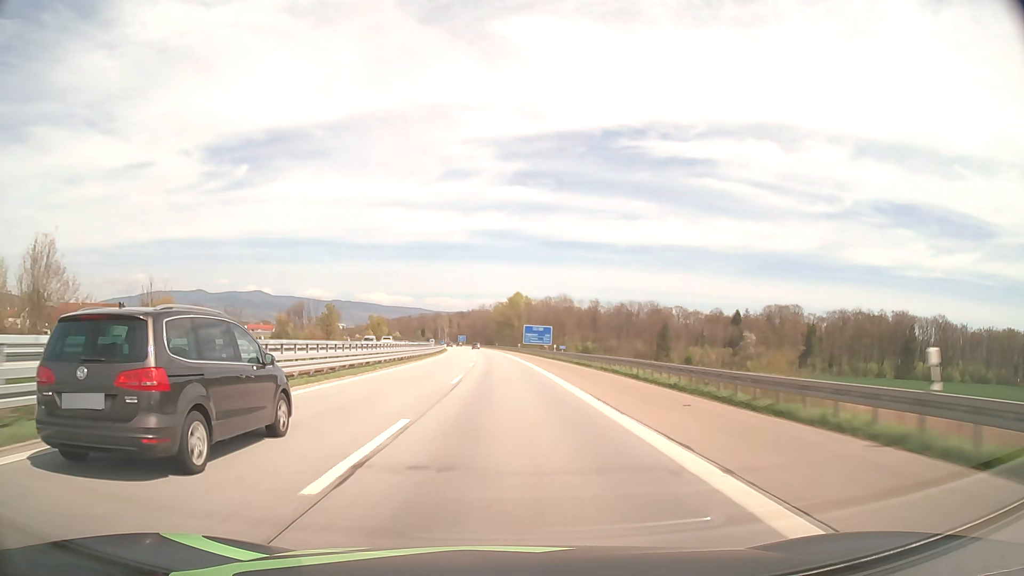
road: motorway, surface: asphalt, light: Day
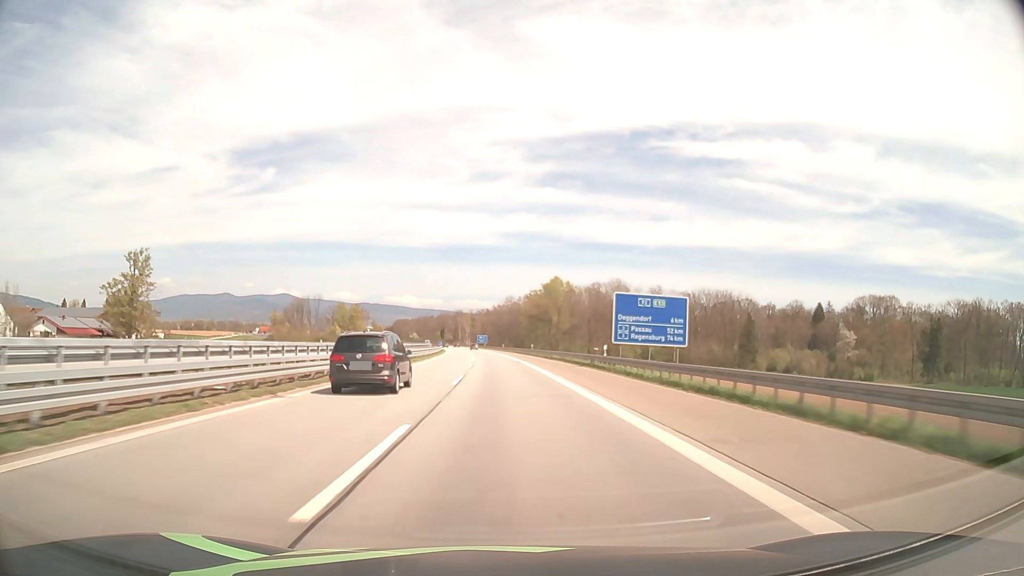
(-1.6, +73.0) m; -3°
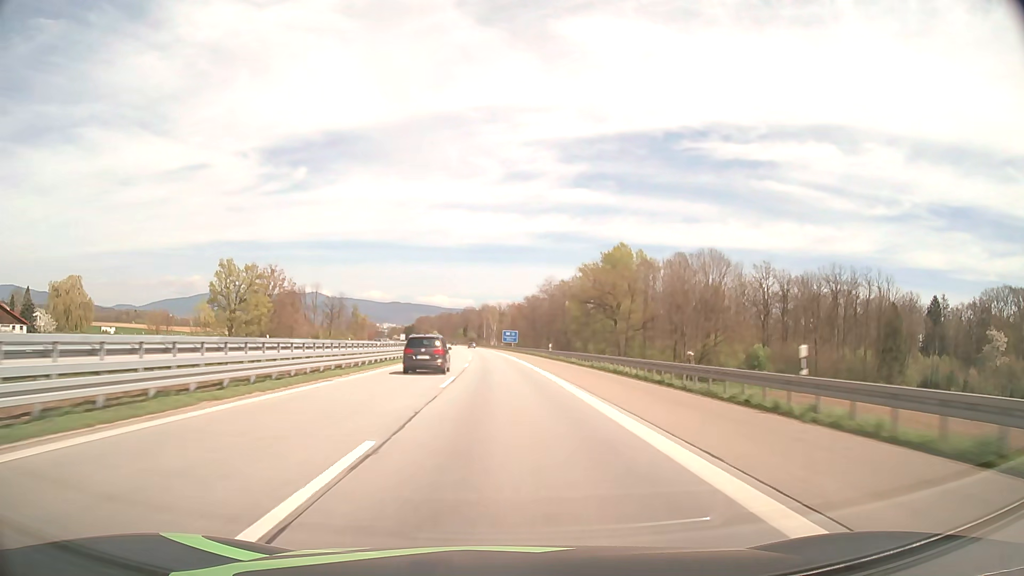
(-1.6, +74.5) m; -3°
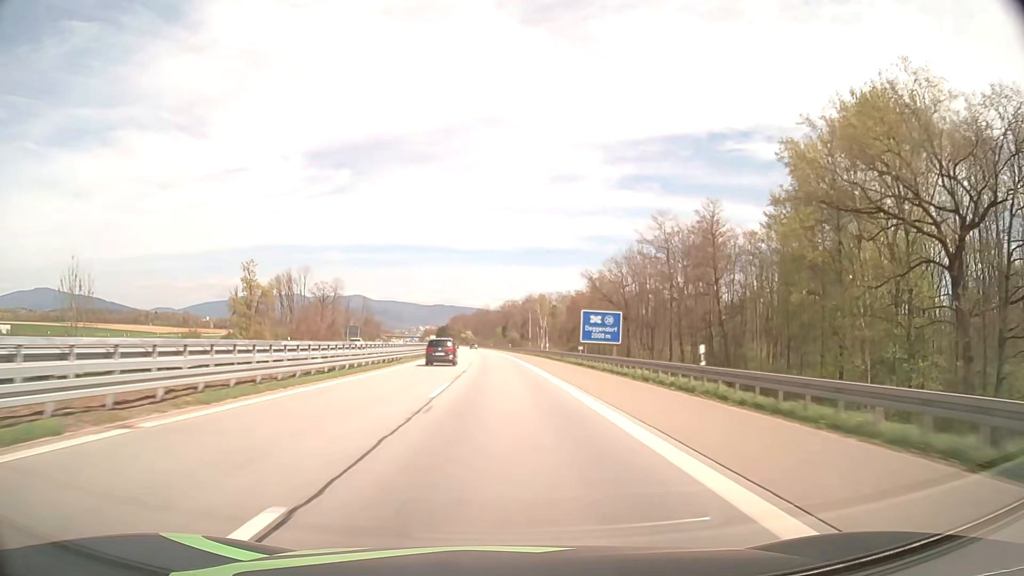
(-3.0, +94.3) m; -4°
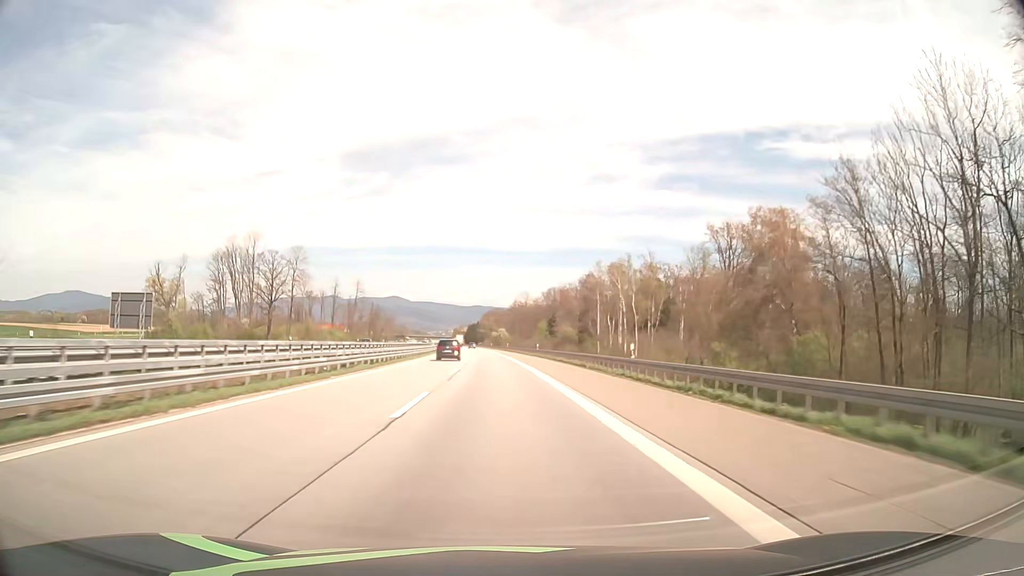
(-2.7, +95.1) m; -3°
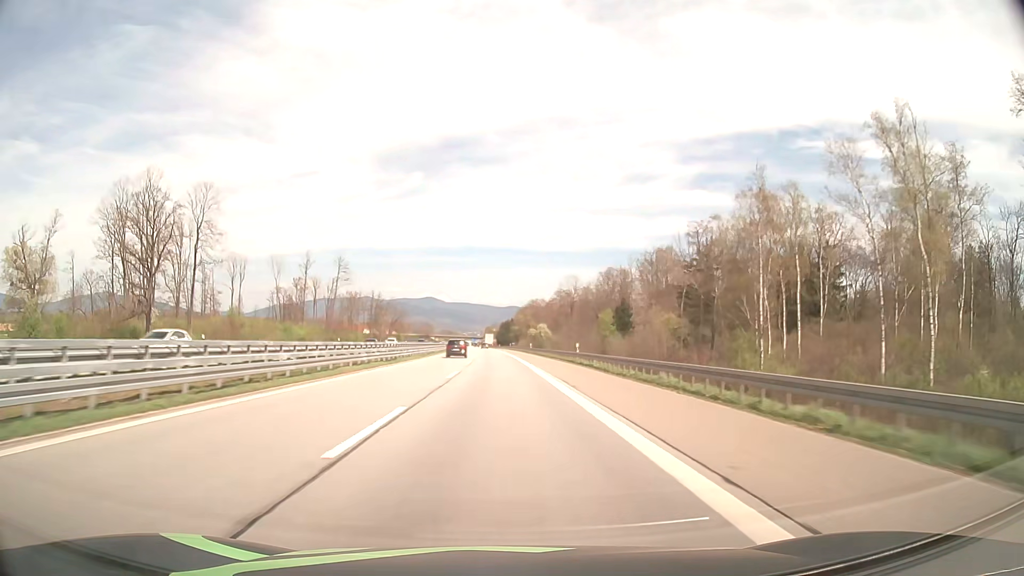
(-2.2, +76.7) m; -3°
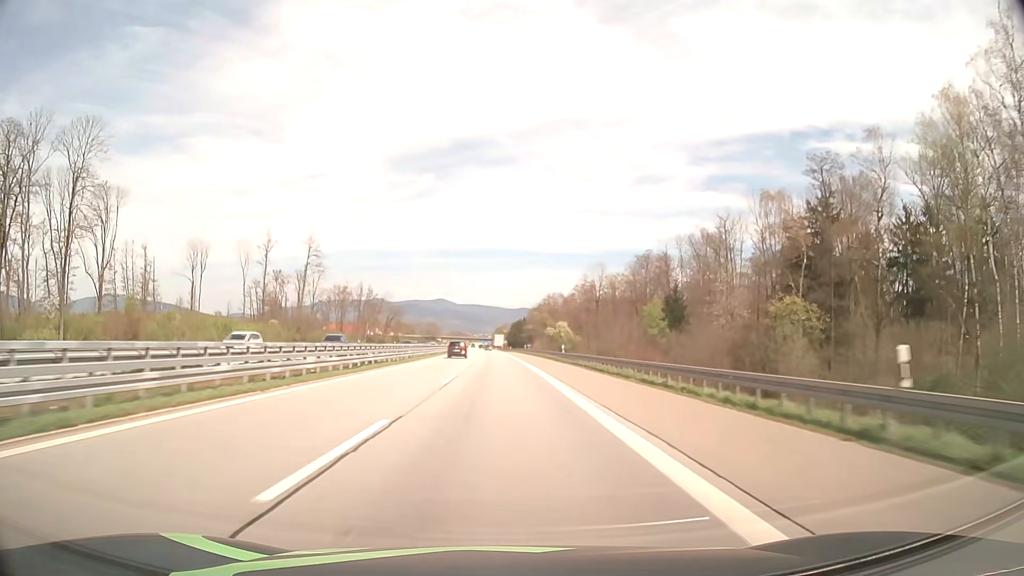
(-0.3, +38.4) m; -1°
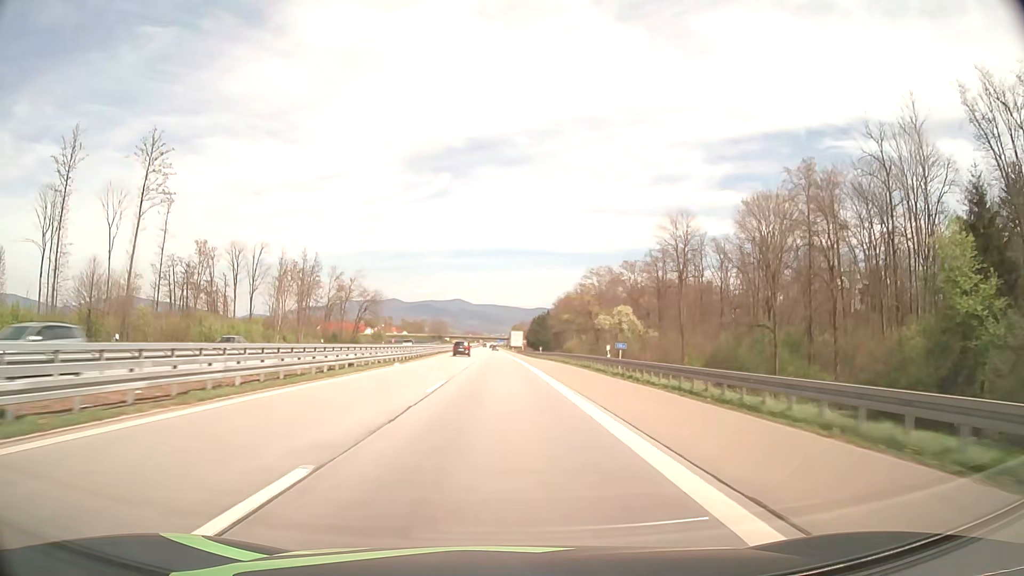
(-0.9, +76.8) m; -1°
(0, +10) (0, +20) (0, +30) (0, +40) (0, +50) (0, +60) (-1, +70) (-1, +80) (-1, +90) (-1, +100) m
